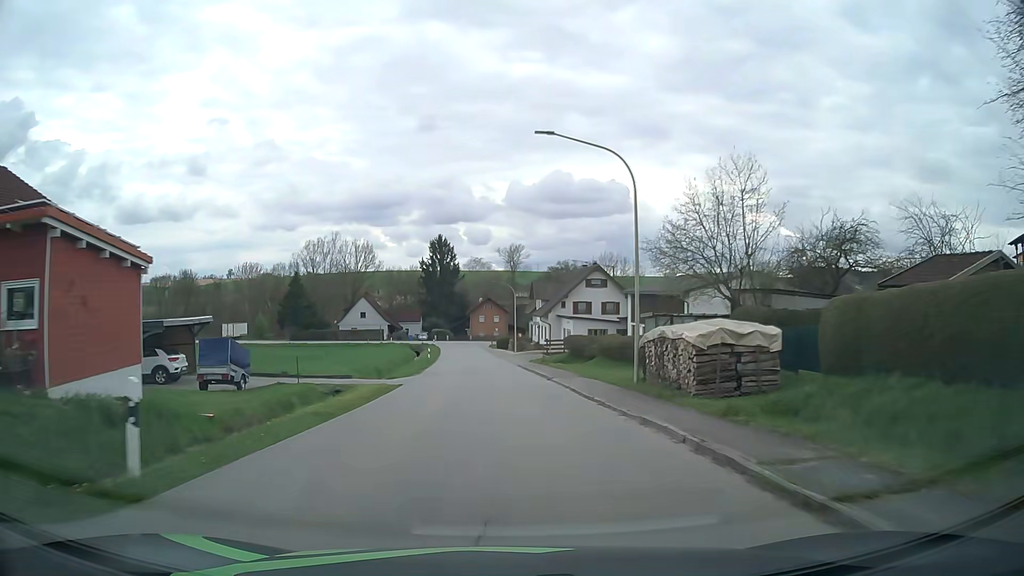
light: Day
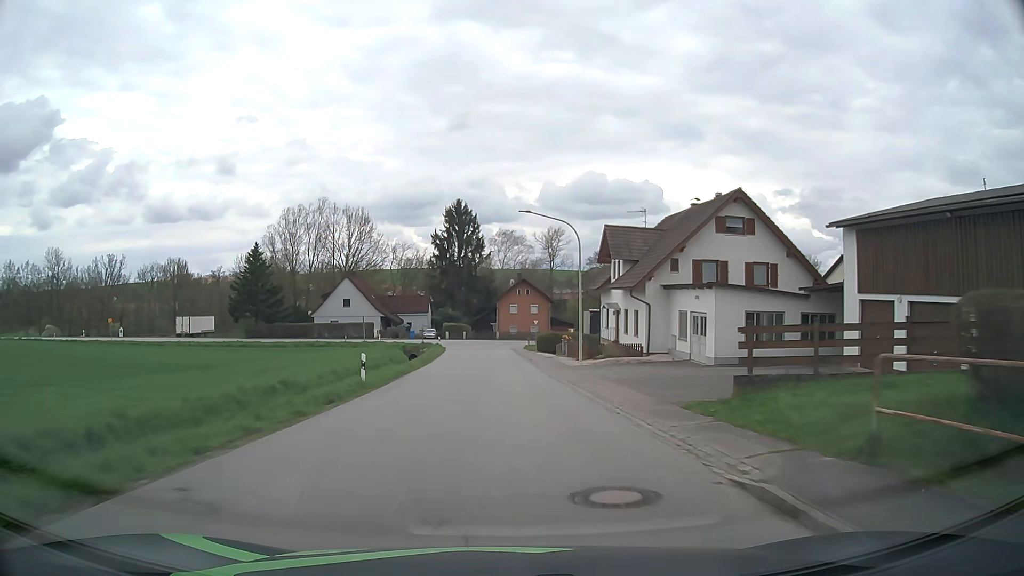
(-1.1, +35.6) m; -3°
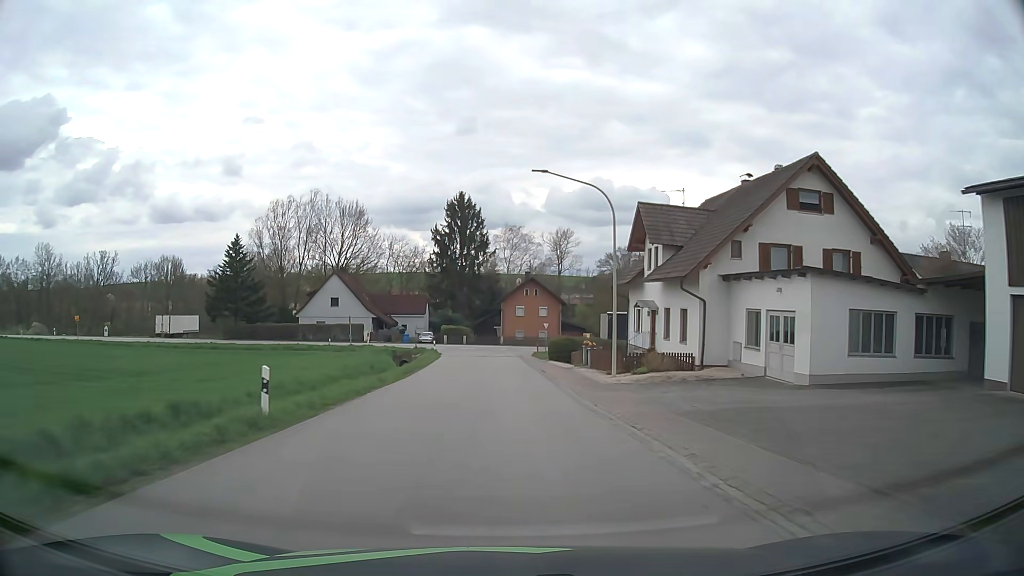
(-0.1, +8.9) m; -1°
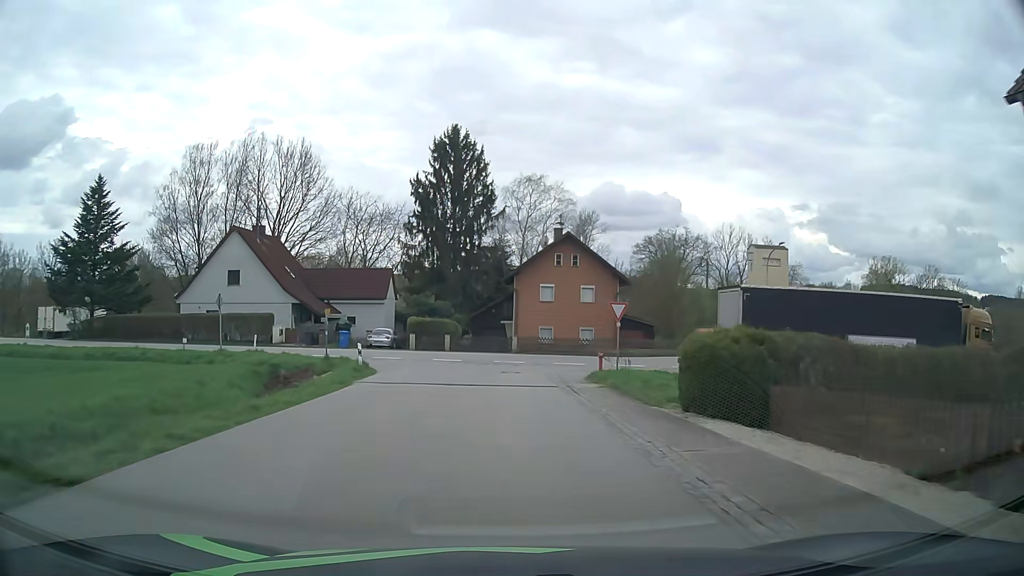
(-0.3, +32.6) m; -1°
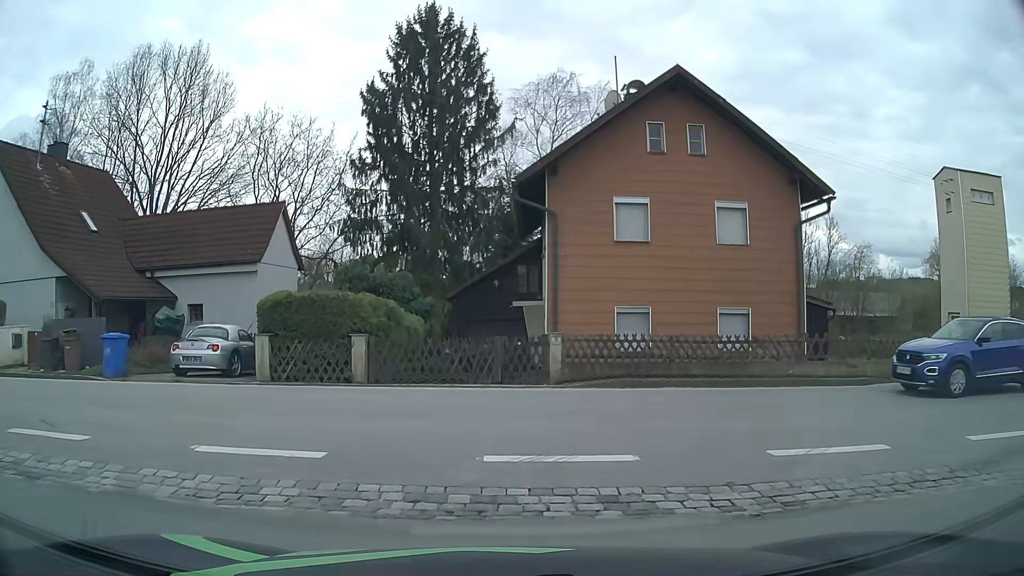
(-0.3, +25.7) m; -2°
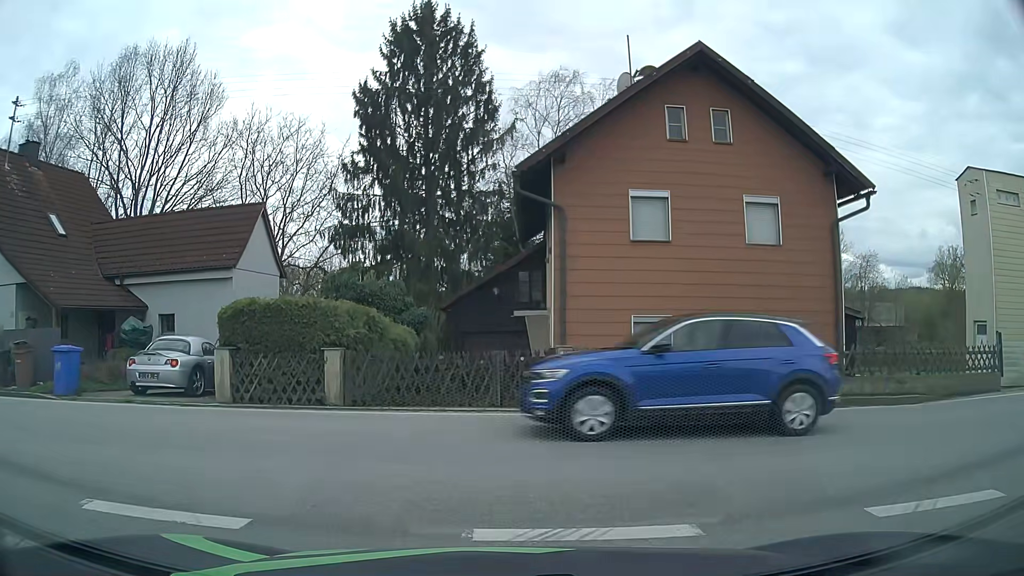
(0.0, +1.9) m; 0°
